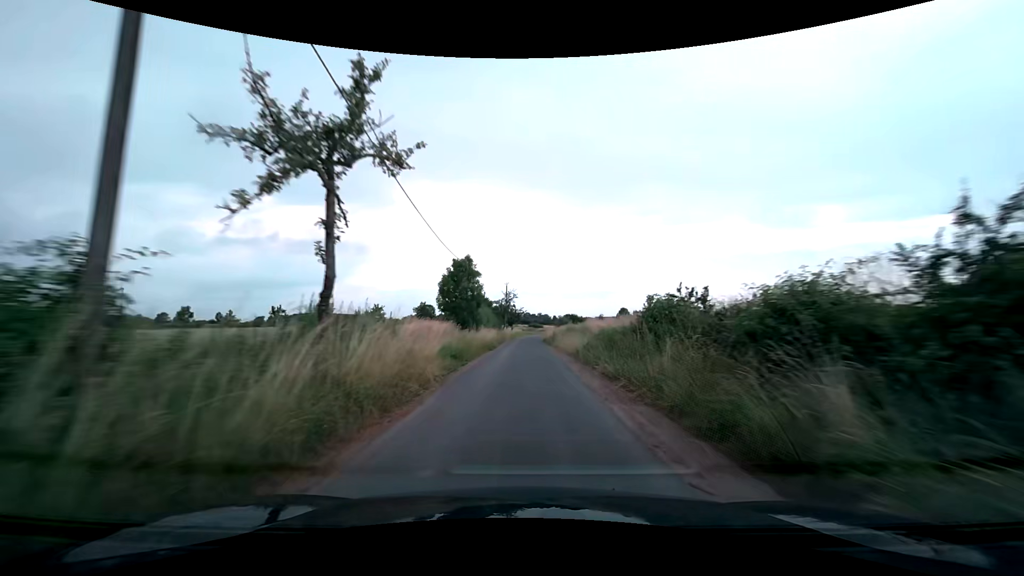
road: unclassified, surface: asphalt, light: Day
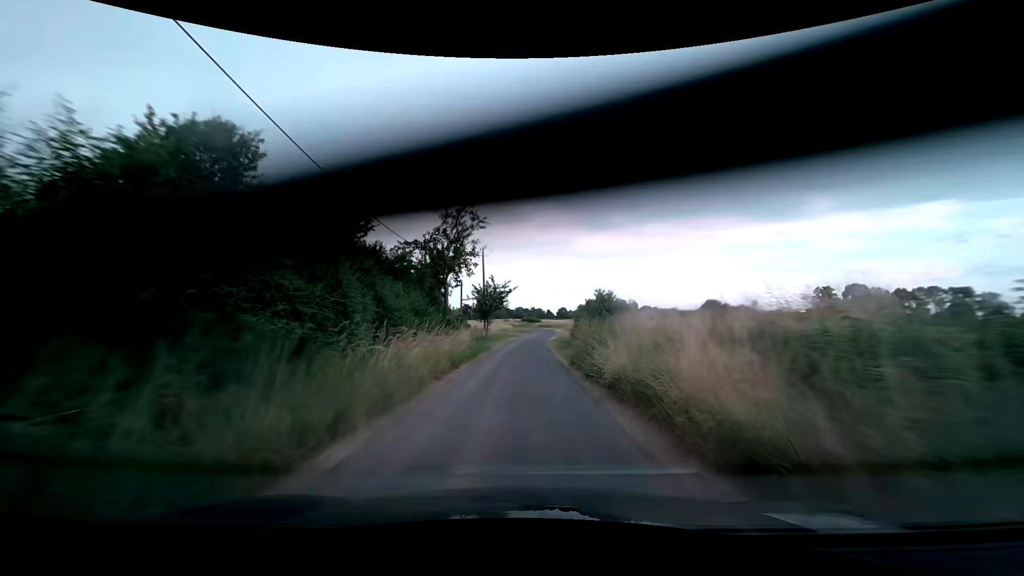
(+0.6, +43.9) m; +1°
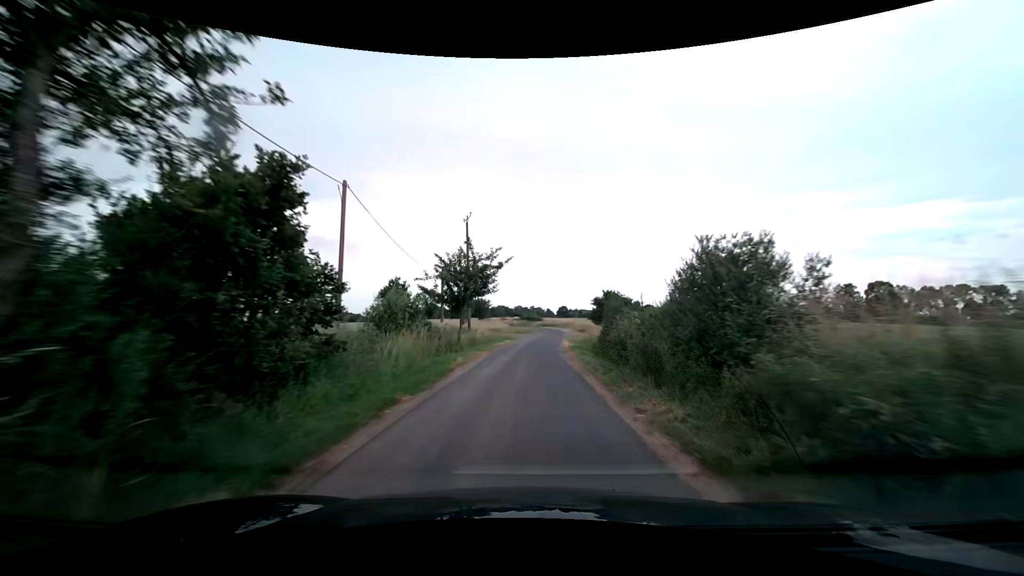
(0.0, +17.2) m; 0°
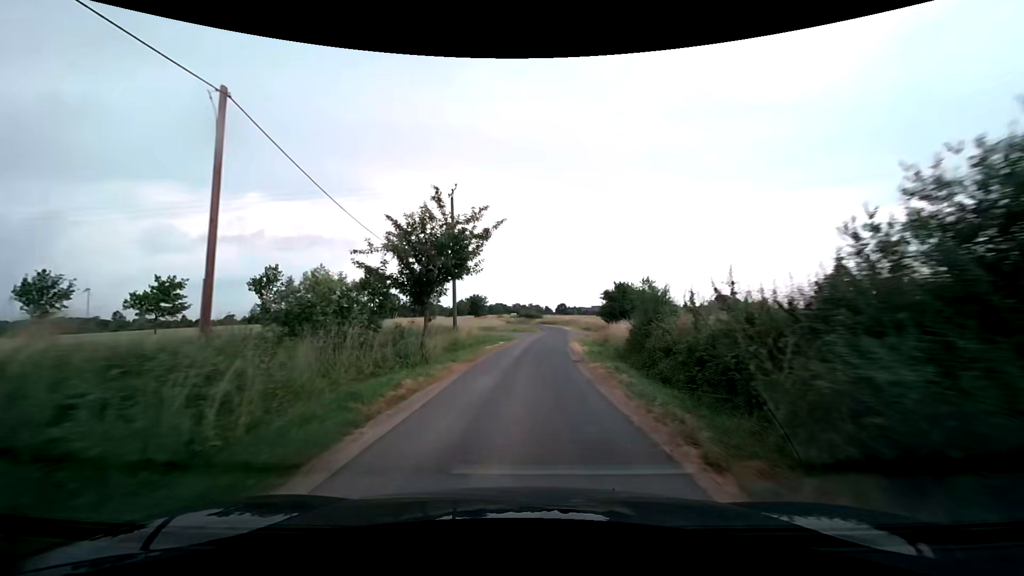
(0.0, +8.4) m; 0°
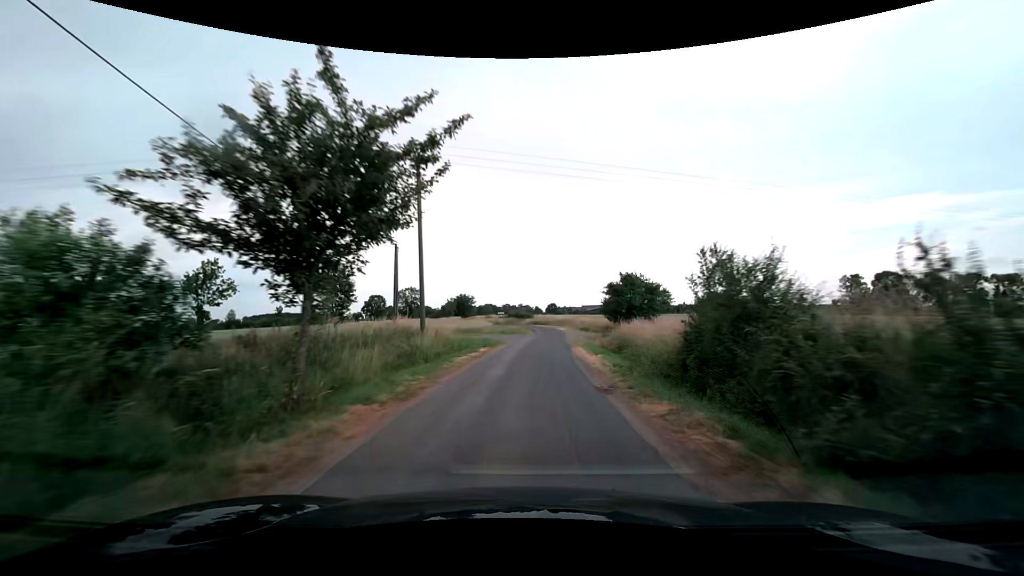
(+0.1, +8.3) m; +1°
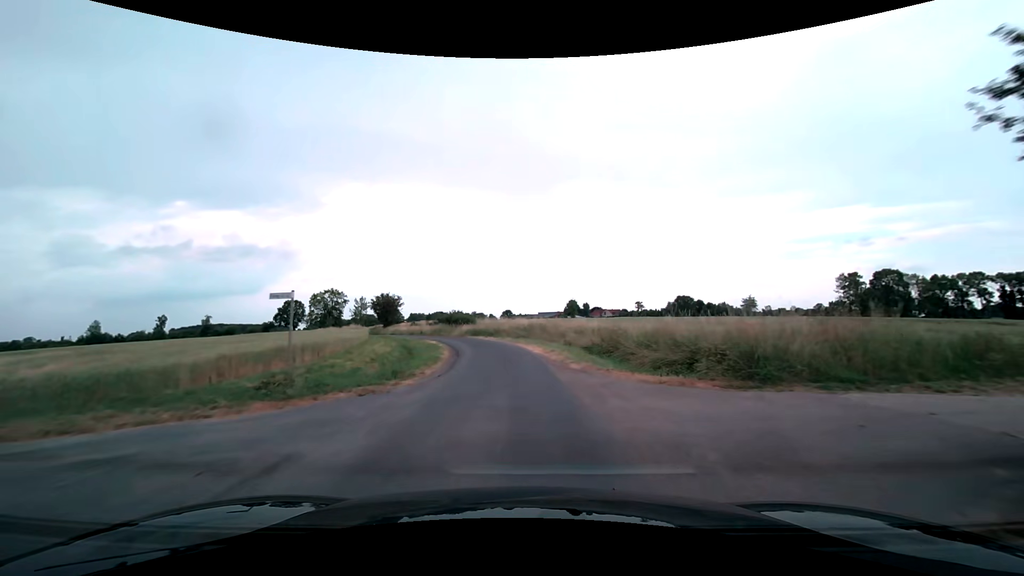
(+2.0, +40.7) m; +5°
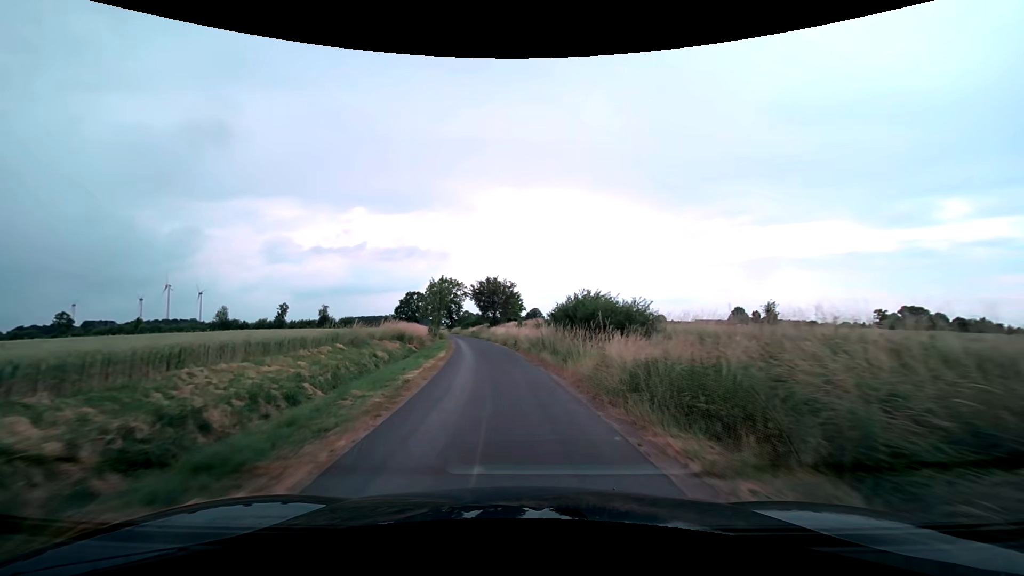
(-4.6, +41.4) m; -16°
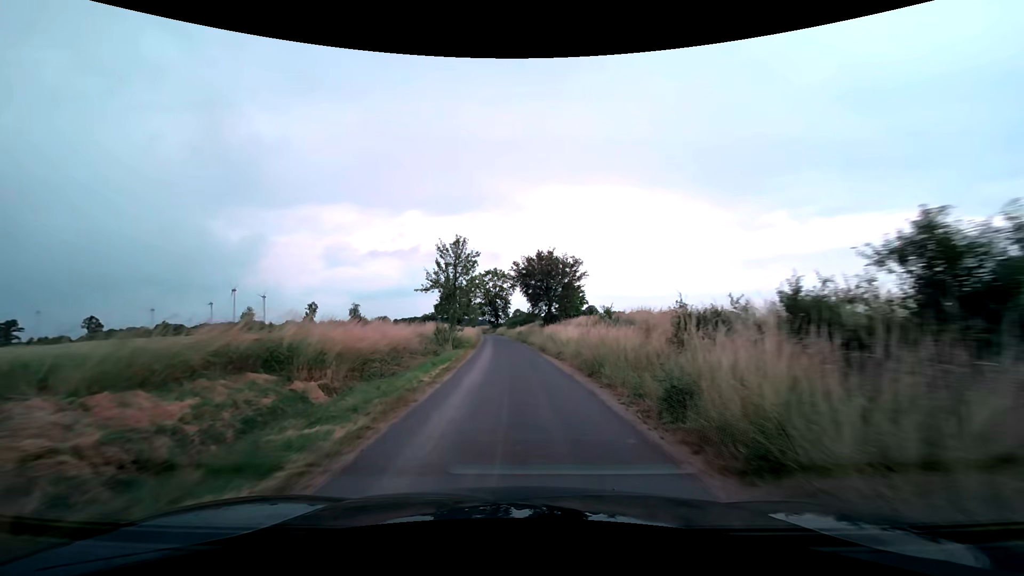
(-1.9, +25.7) m; -7°
(0, +10) (0, +20) (-1, +30) (-1, +40) (-2, +50) (-3, +60) (-4, +70) (-4, +80) (-5, +90) (-6, +100) m
